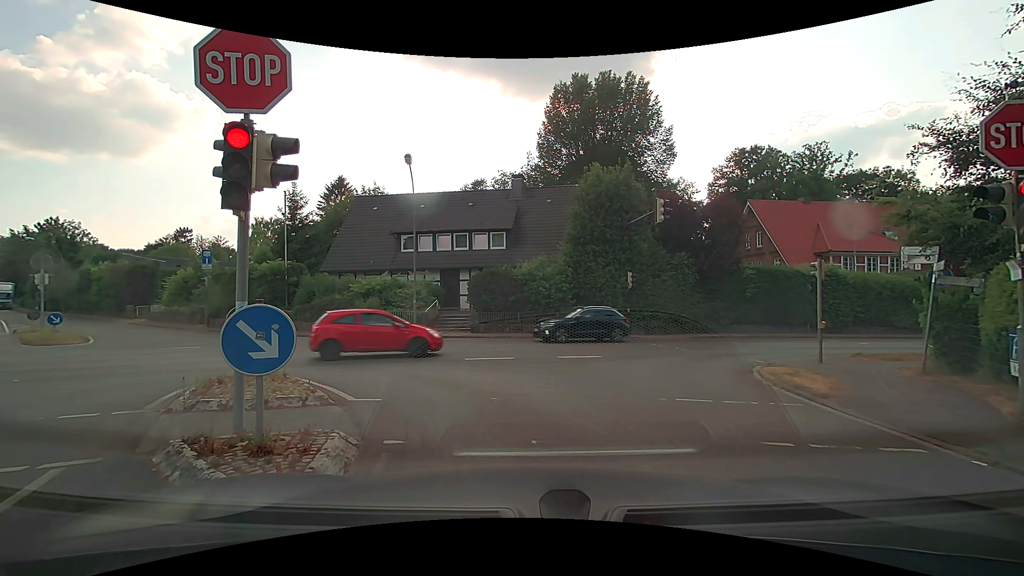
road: residential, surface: asphalt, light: Day
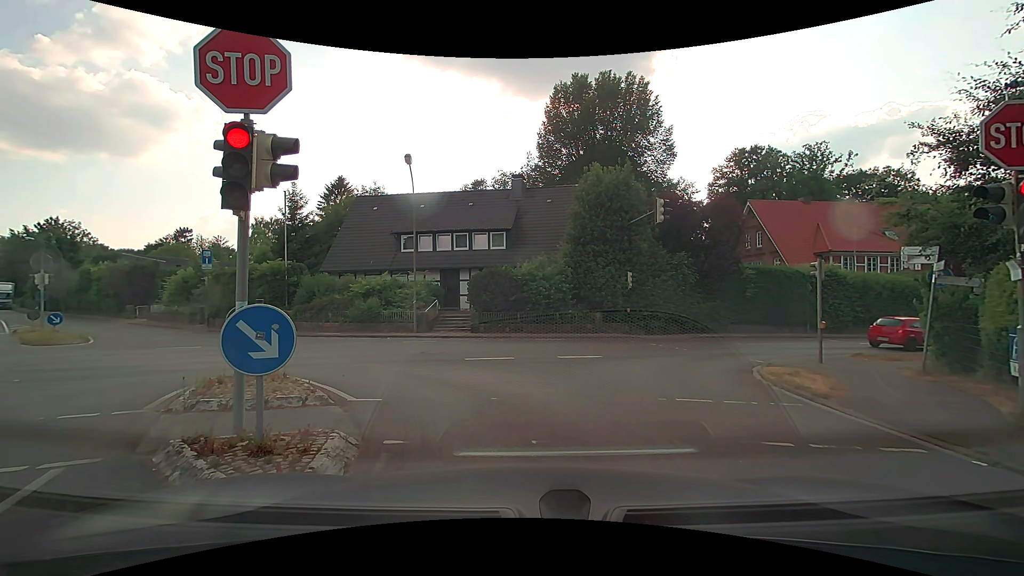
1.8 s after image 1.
(0.0, 0.0) m; 0°
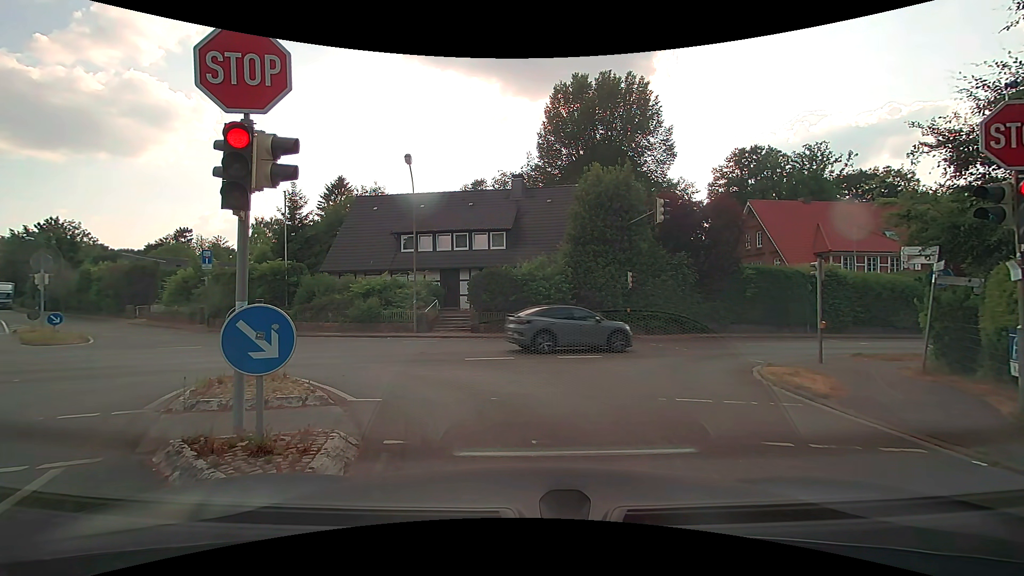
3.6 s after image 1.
(0.0, 0.0) m; 0°
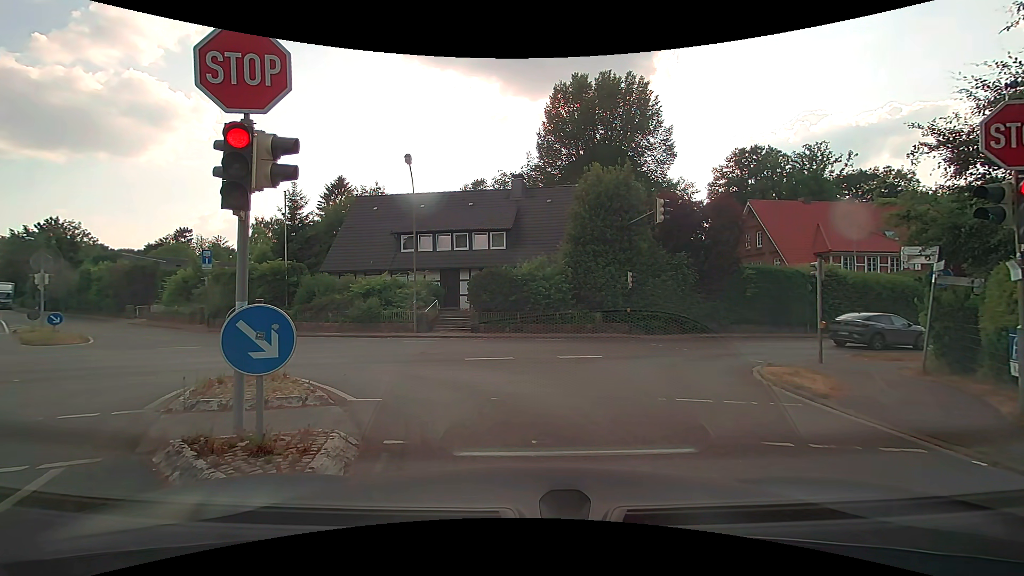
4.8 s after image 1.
(0.0, 0.0) m; 0°
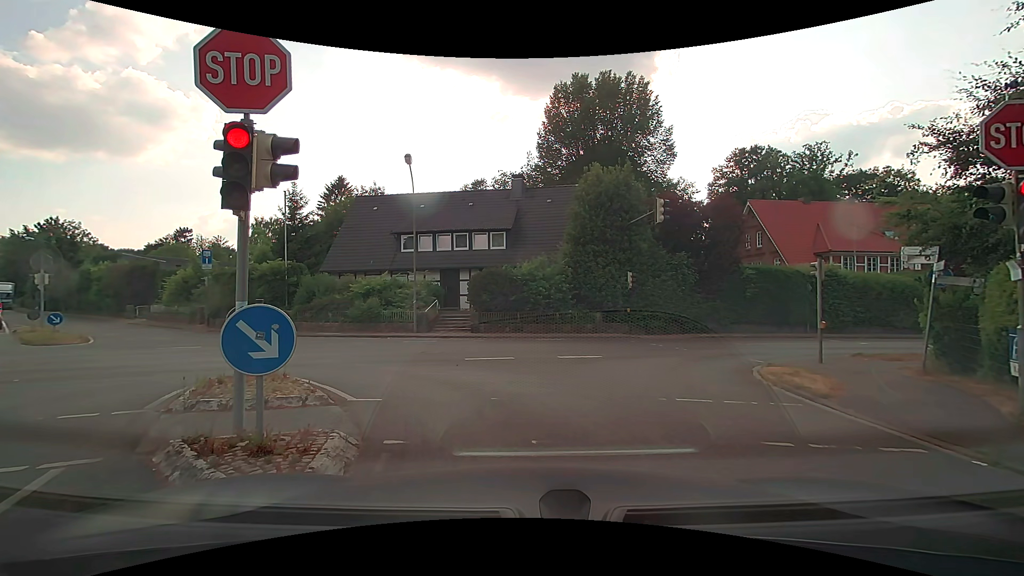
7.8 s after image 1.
(0.0, 0.0) m; 0°
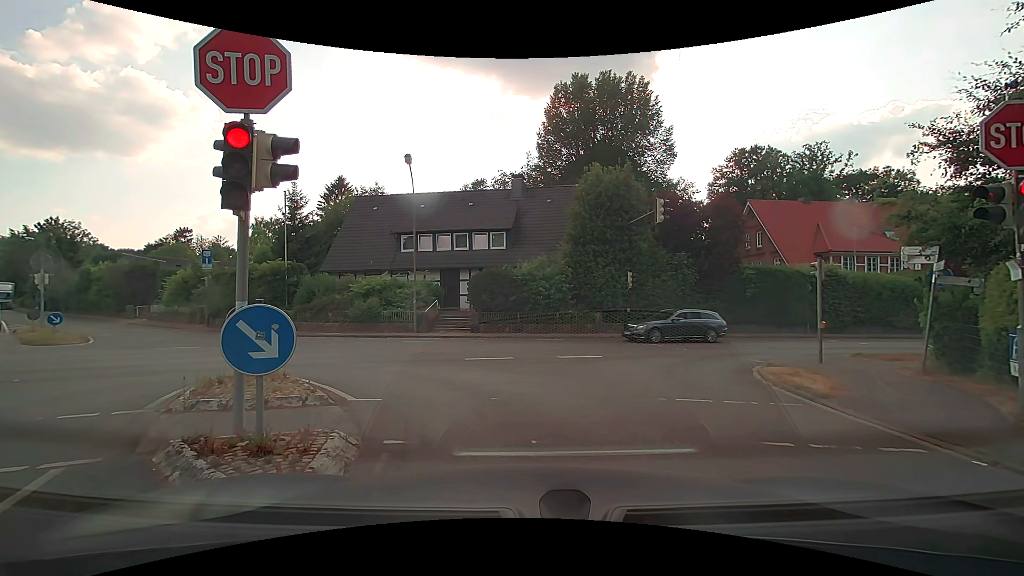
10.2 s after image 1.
(0.0, 0.0) m; 0°
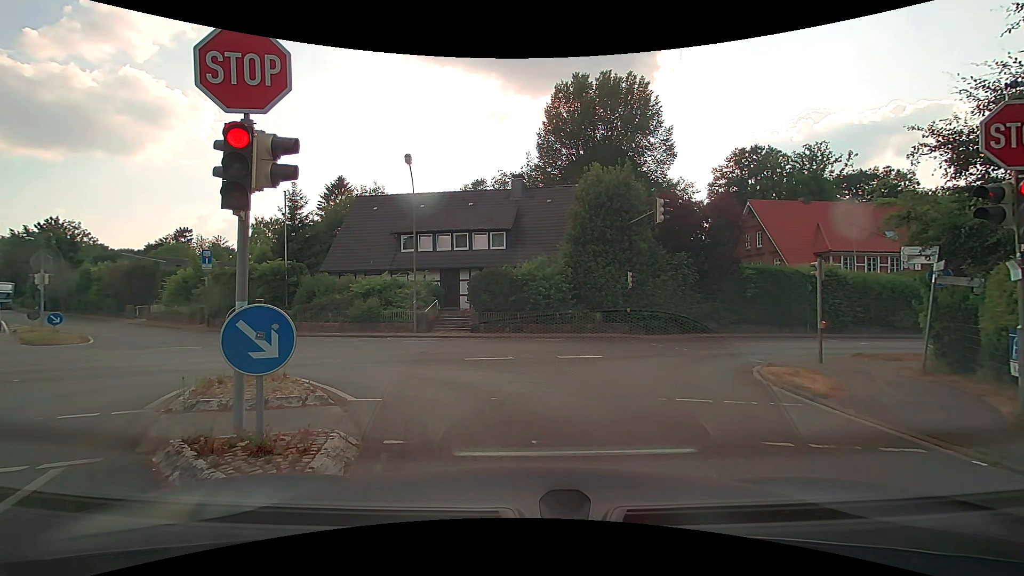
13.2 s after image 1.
(0.0, 0.0) m; 0°
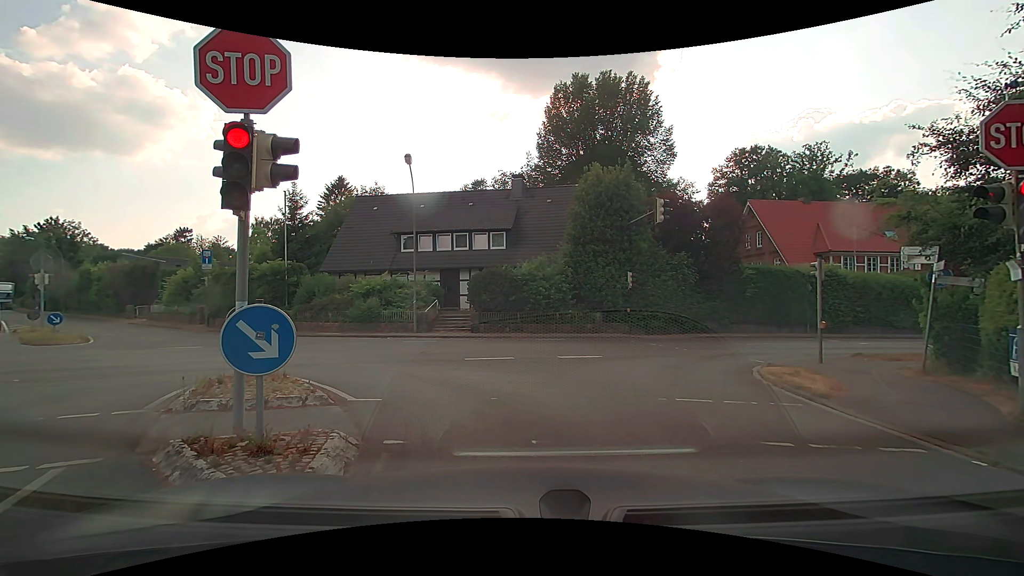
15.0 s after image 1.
(0.0, 0.0) m; 0°
(-1, +10) (-9, +16) (-19, +16) (-28, +13) (-38, +9) (-47, +6) (-56, +2) (-66, -1) (-75, -5) (-85, -8) m
